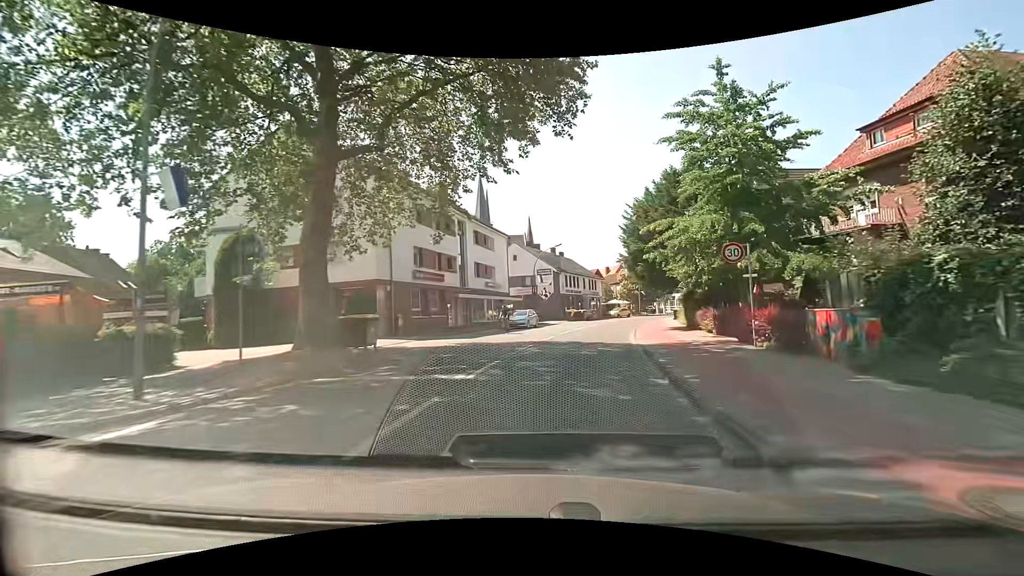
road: secondary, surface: asphalt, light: Day
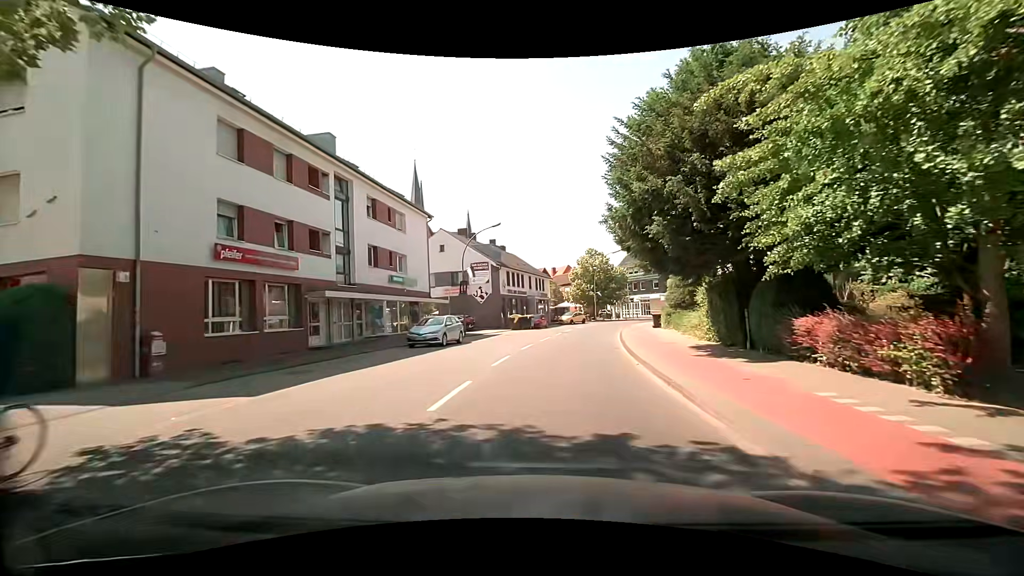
(+0.8, +14.3) m; +6°
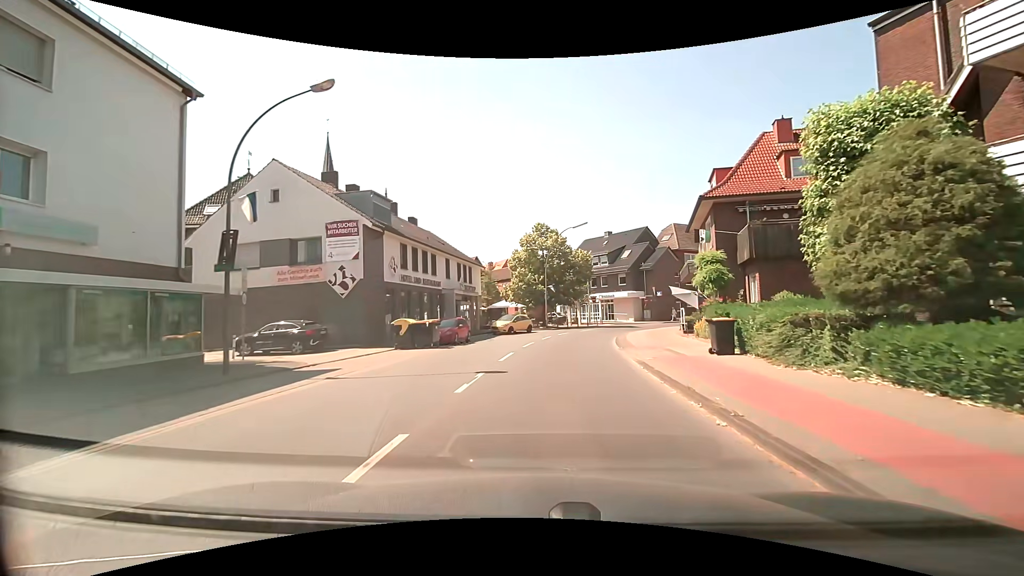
(+1.3, +22.3) m; +7°
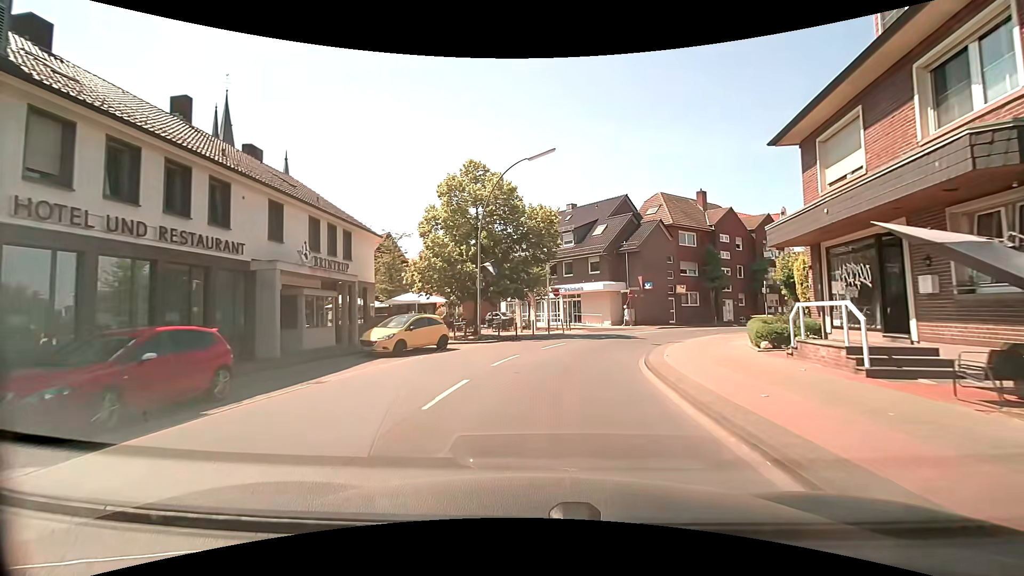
(+0.9, +19.7) m; +6°
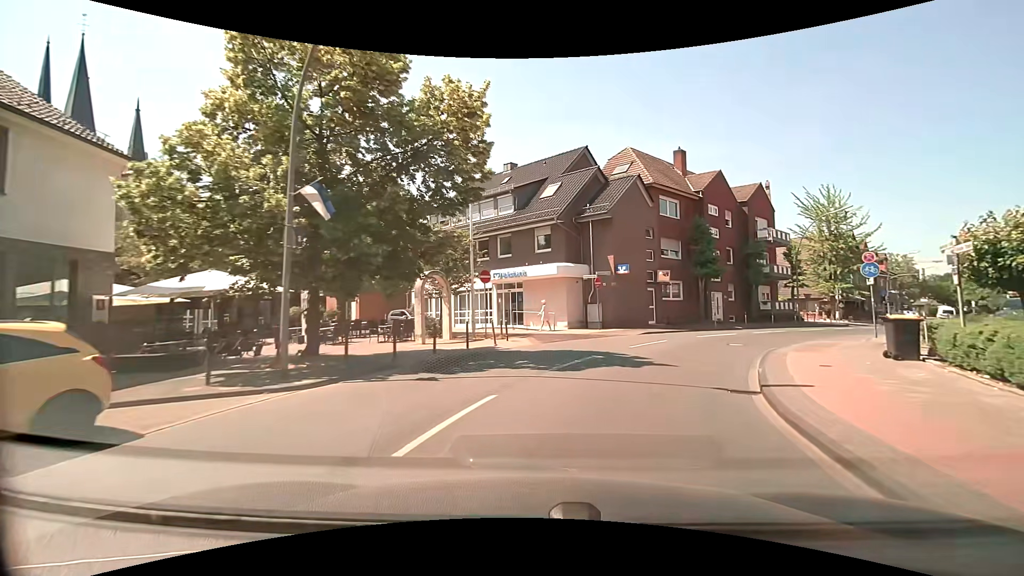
(+0.7, +14.3) m; +7°
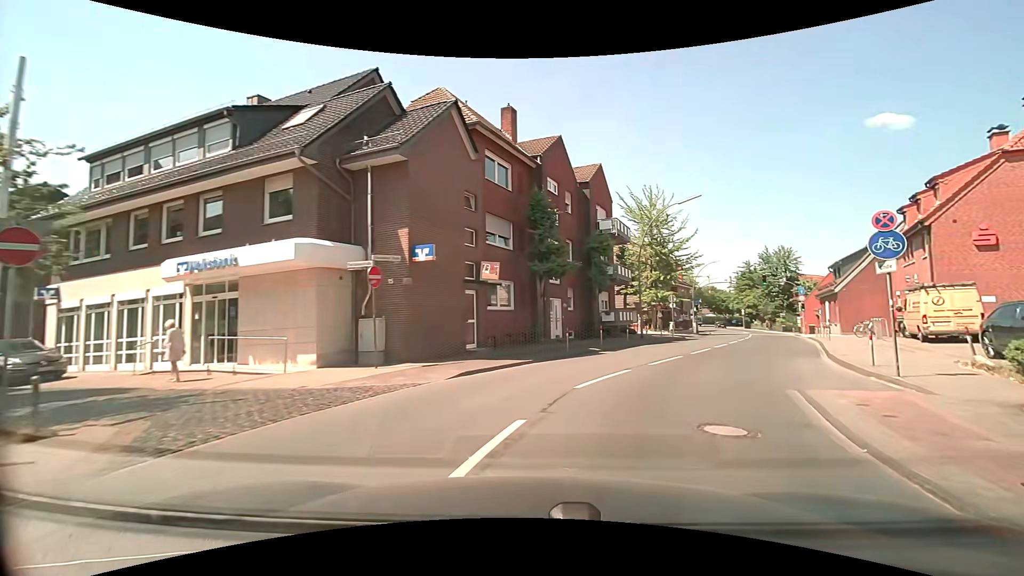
(+1.9, +12.5) m; +21°
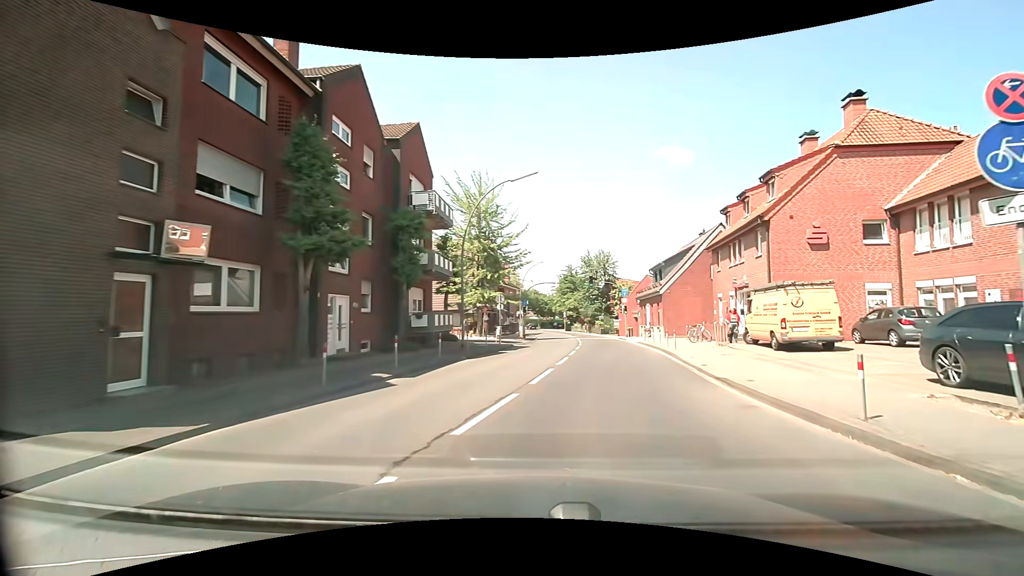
(+1.3, +7.6) m; +19°
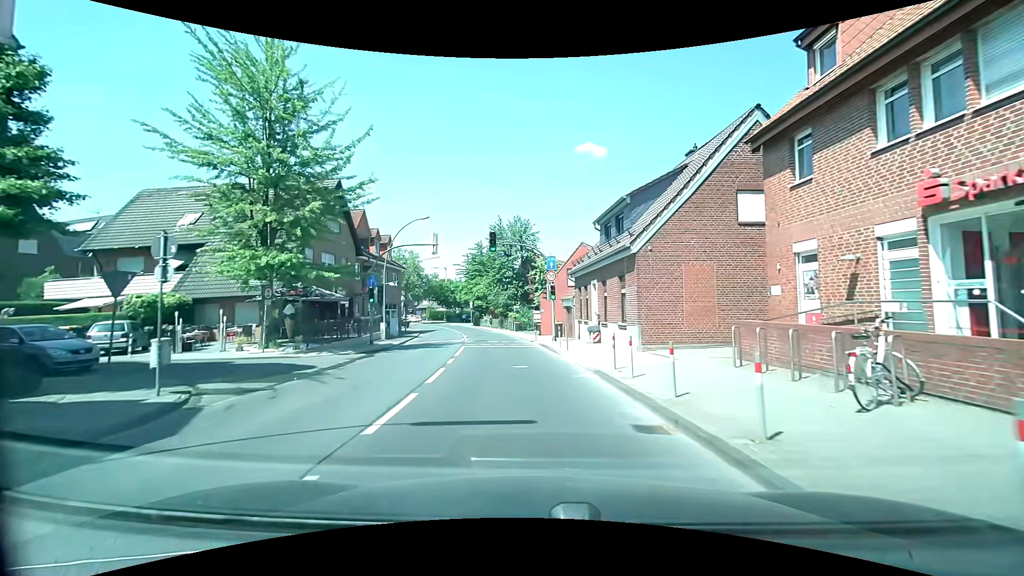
(+3.3, +22.0) m; +9°
(0, +10) (-1, +20) (-2, +30) (-3, +40) (-5, +50) (-8, +59) (-11, +69) (-14, +78) (-17, +88) (-21, +97) m
